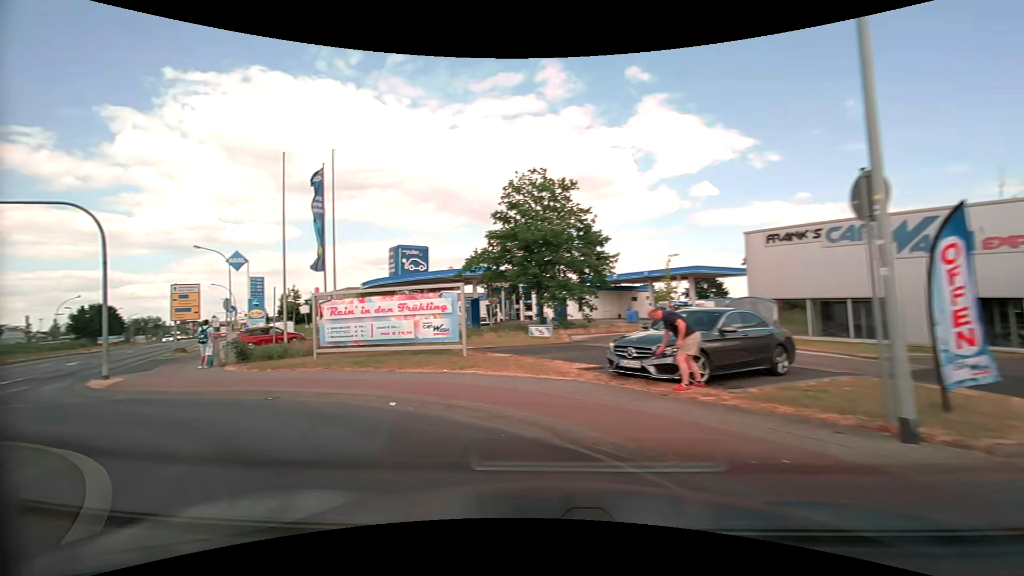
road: tertiary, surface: asphalt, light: Day
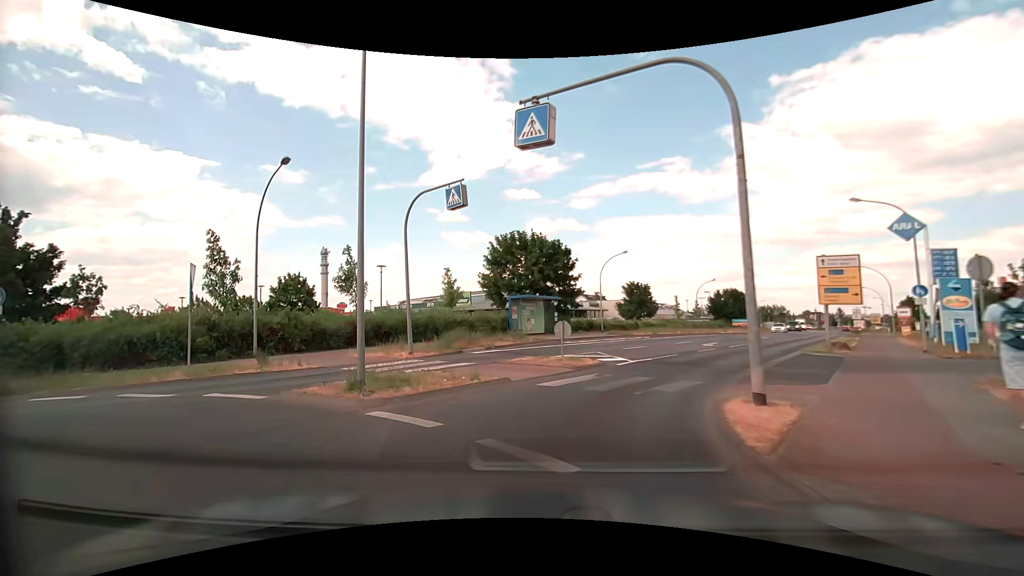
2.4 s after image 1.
(-7.6, +10.3) m; -66°
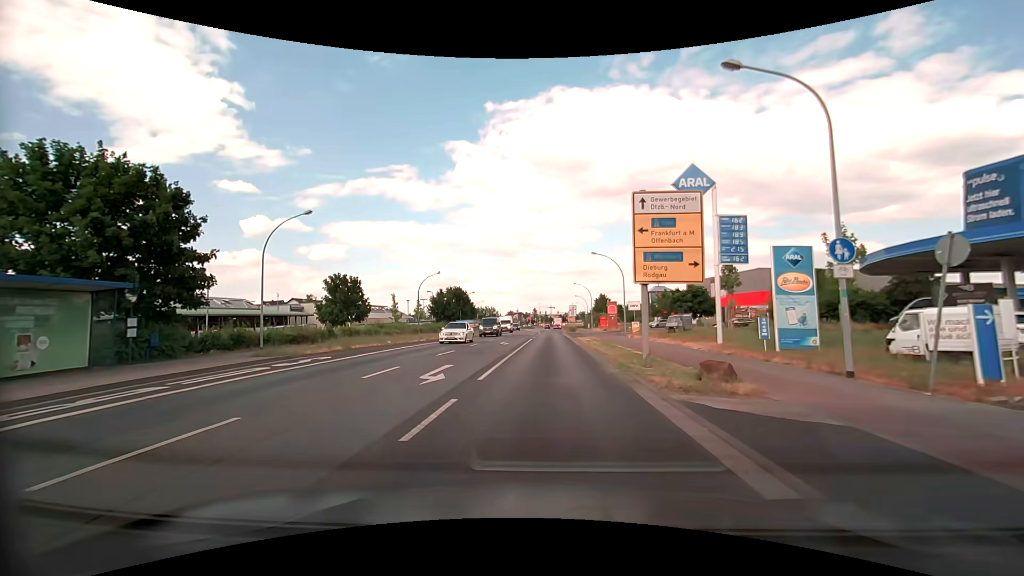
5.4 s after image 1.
(+4.4, +18.3) m; +30°
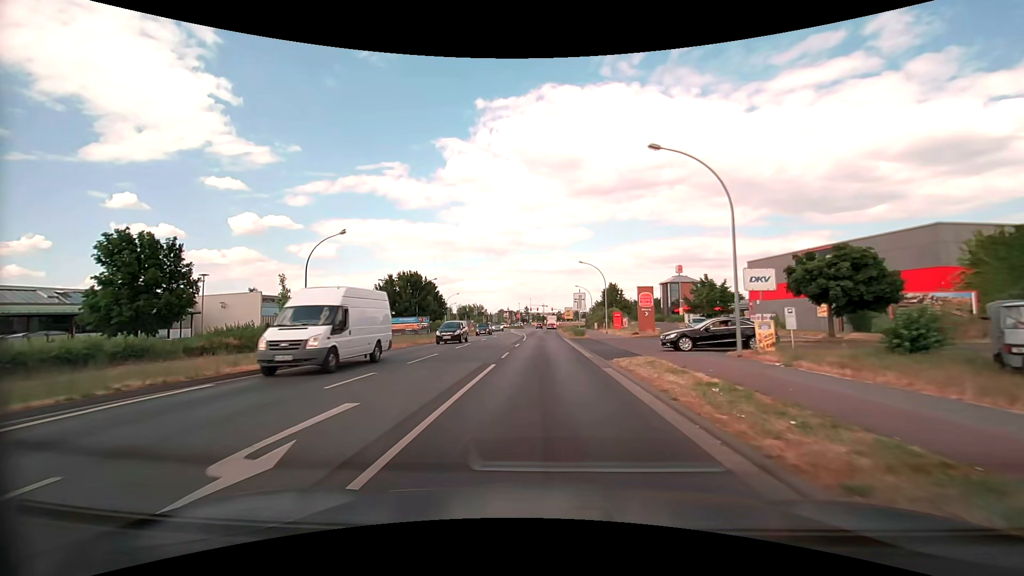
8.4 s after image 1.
(+0.3, +28.4) m; +1°
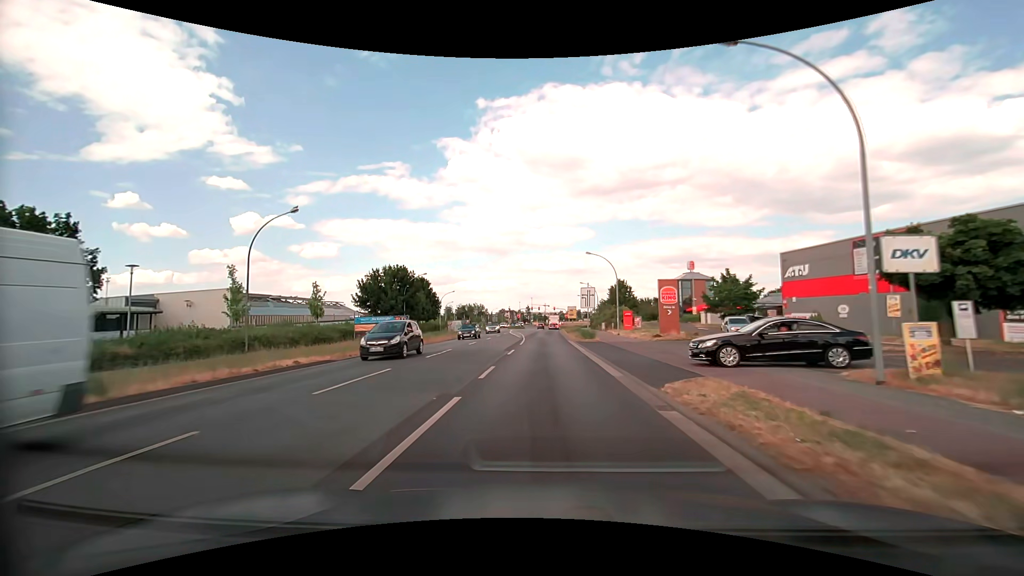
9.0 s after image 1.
(0.0, +7.1) m; 0°
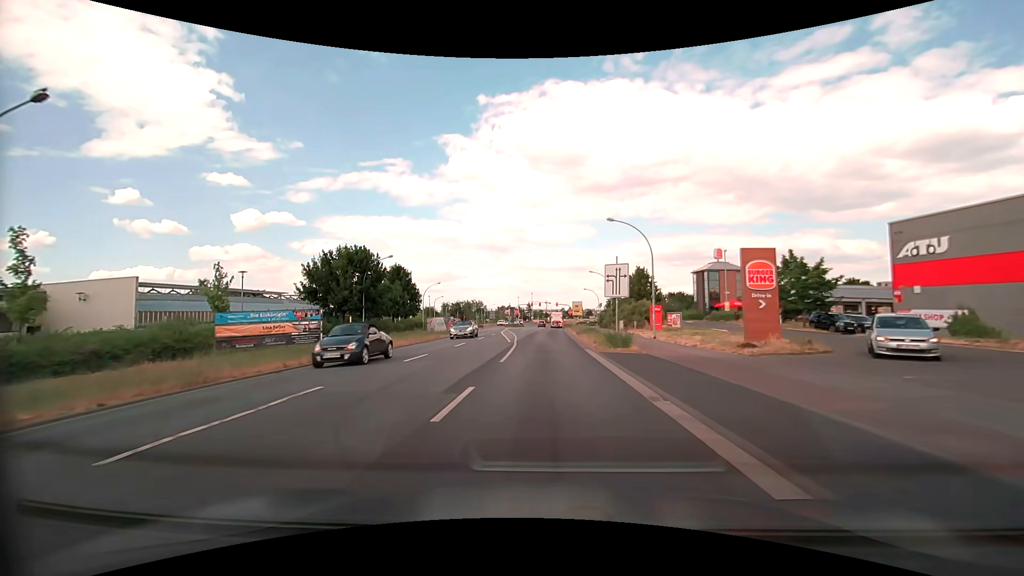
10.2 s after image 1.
(0.0, +14.5) m; 0°
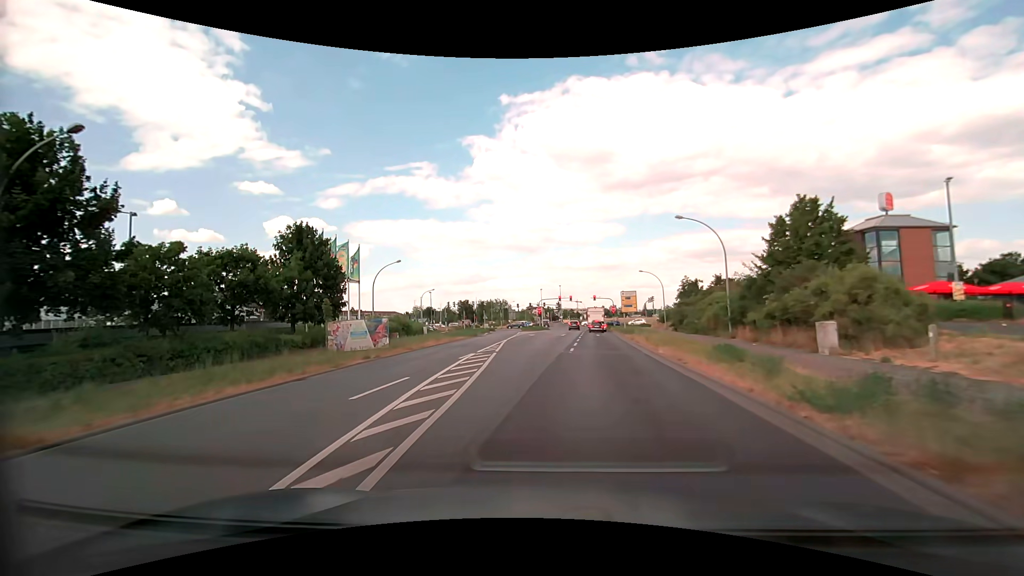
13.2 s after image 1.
(-0.3, +34.2) m; -3°
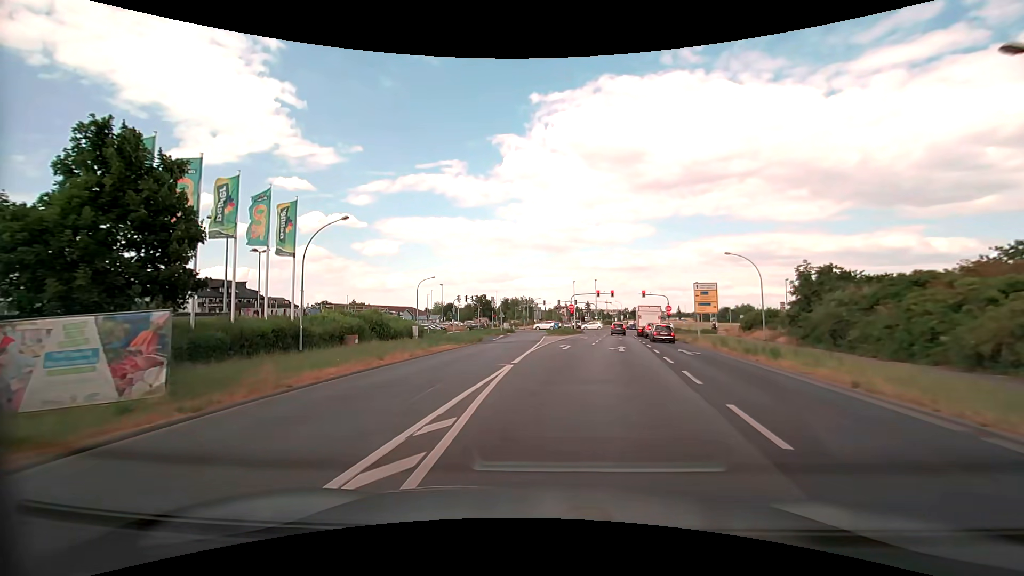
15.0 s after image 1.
(-0.8, +19.8) m; -3°
(0, +10) (0, +20) (+1, +30) (+2, +40) (+4, +50) (+5, +60) (+7, +70) (+7, +80) (+4, +89) (-3, +96) m
